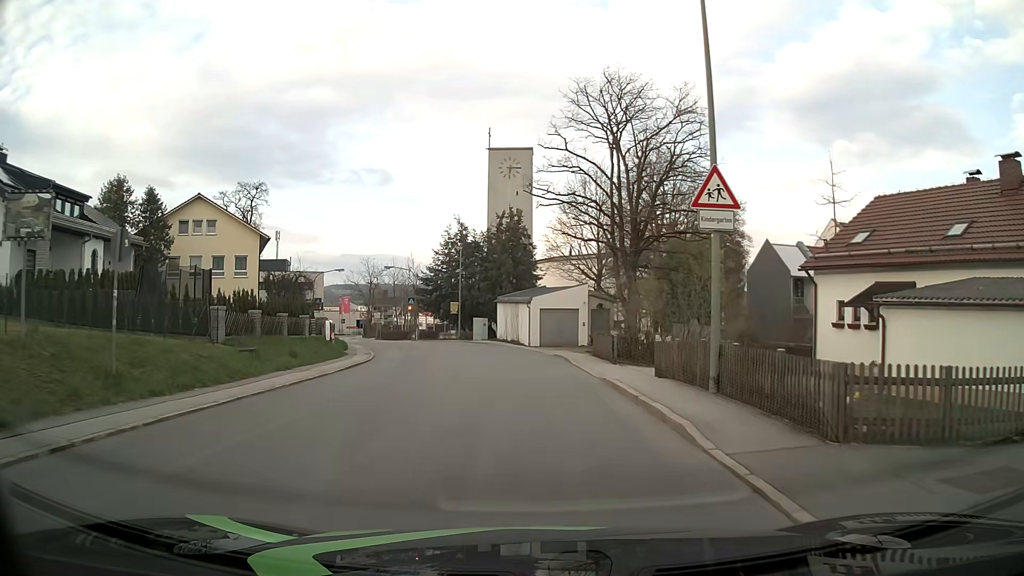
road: tertiary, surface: asphalt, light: Day
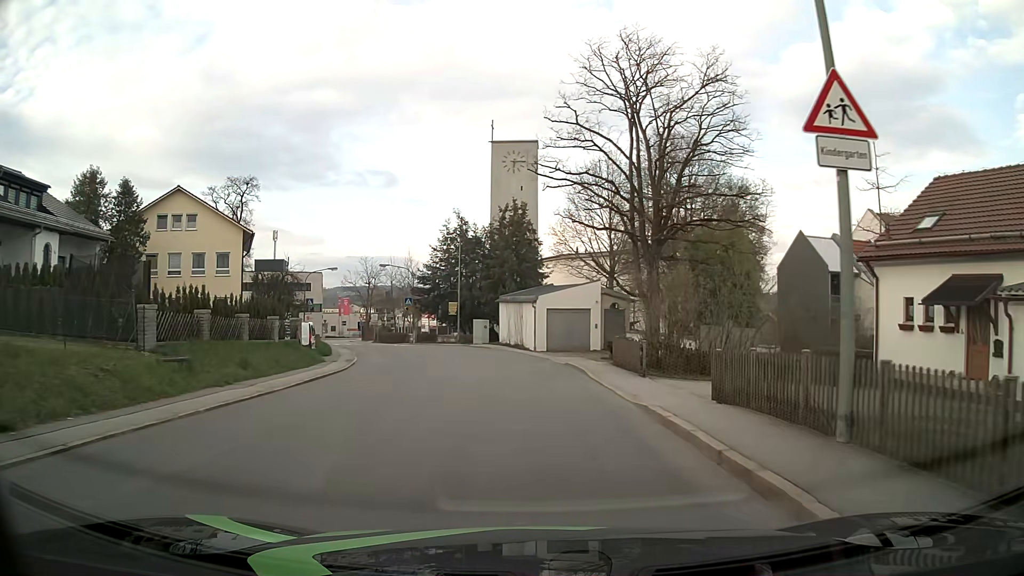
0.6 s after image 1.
(0.0, +4.6) m; -1°
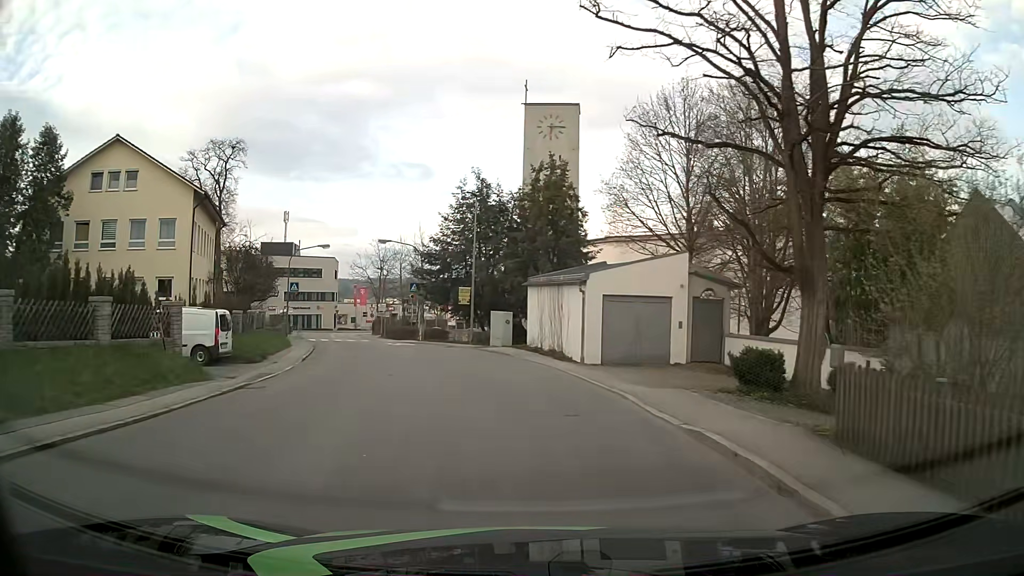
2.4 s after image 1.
(-0.3, +13.7) m; -2°
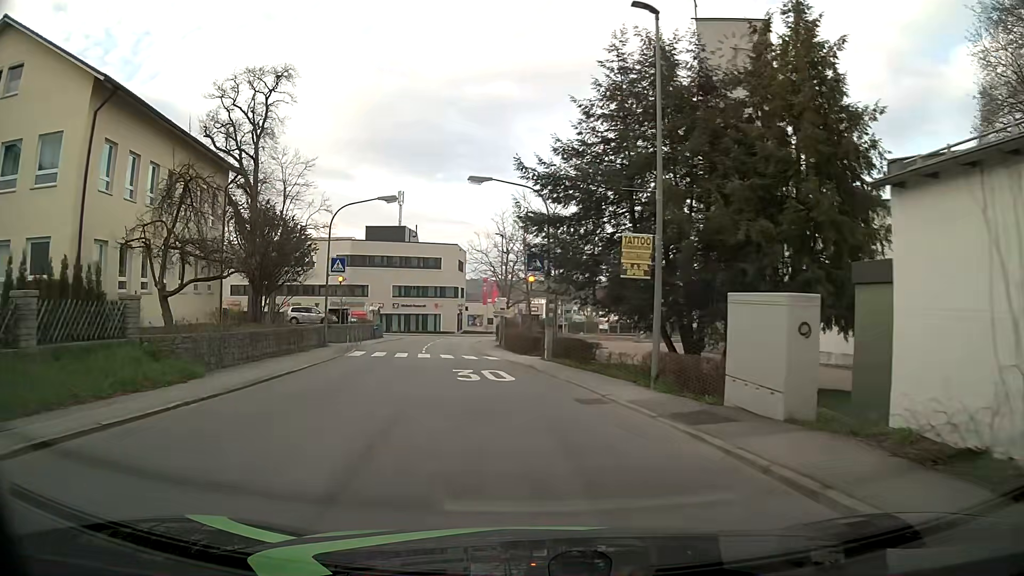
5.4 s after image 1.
(-2.4, +22.5) m; -13°
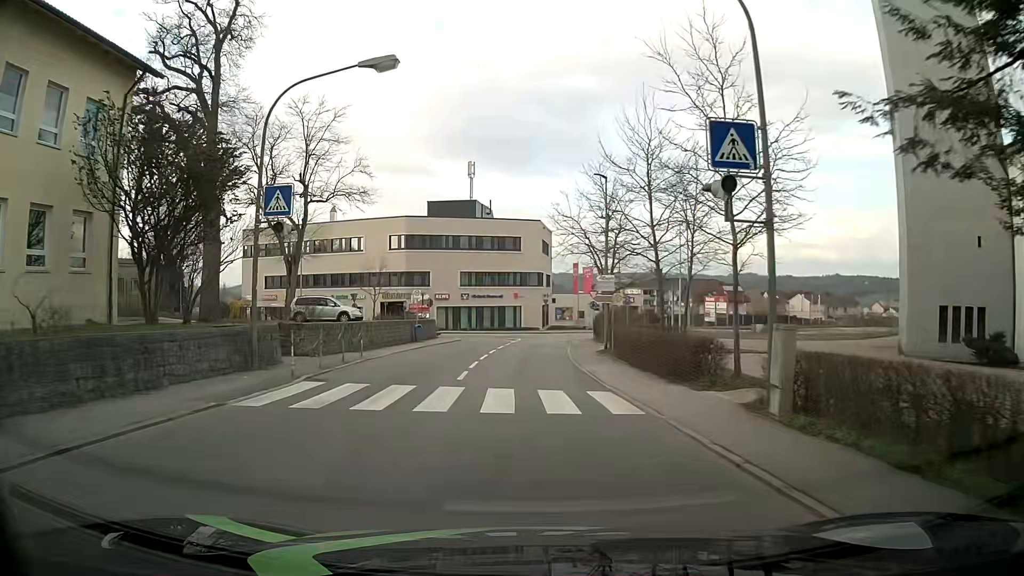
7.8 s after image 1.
(-1.6, +18.0) m; -8°
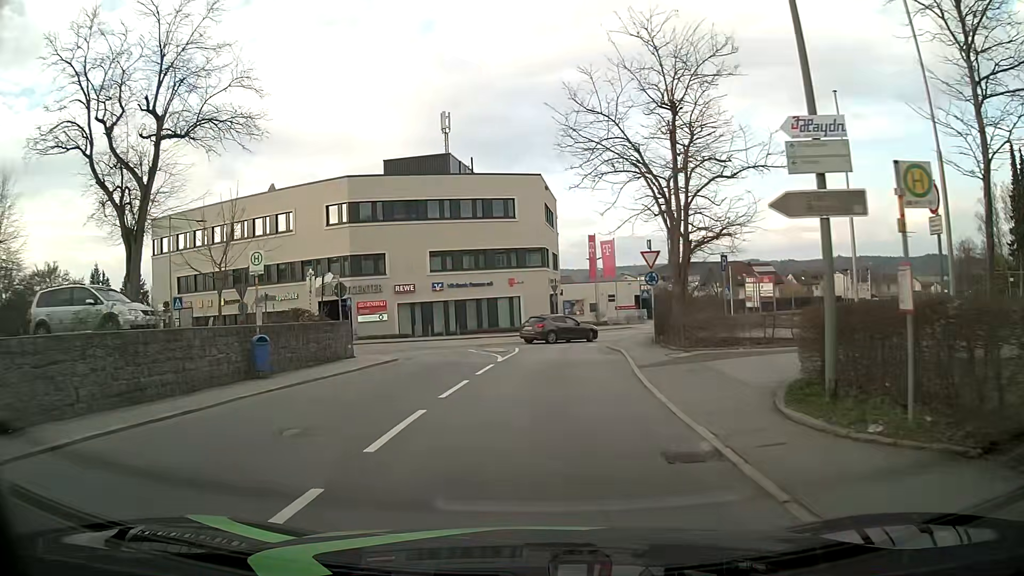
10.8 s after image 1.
(-0.1, +23.0) m; -1°
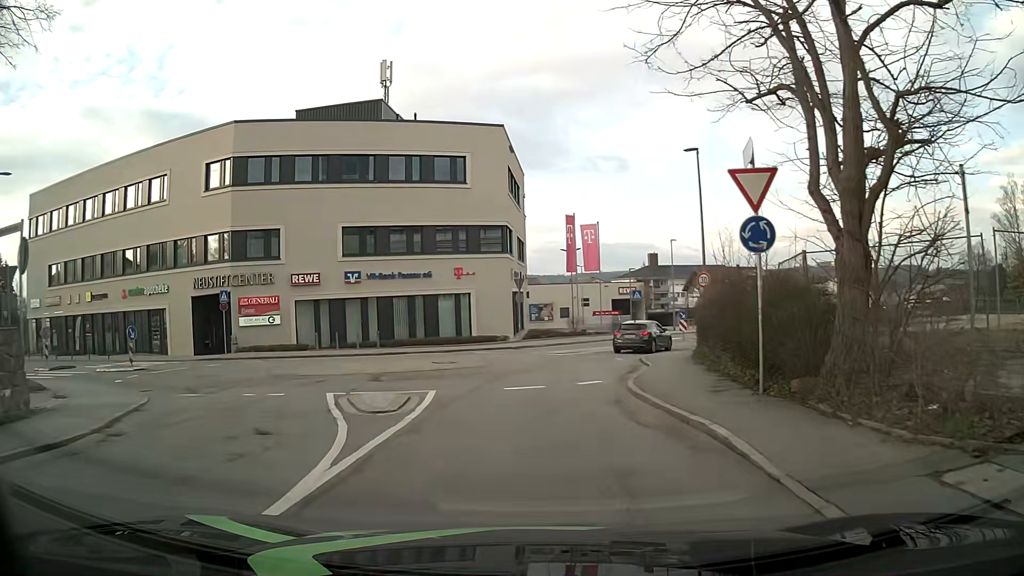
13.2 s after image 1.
(+0.6, +15.5) m; +4°
(0, +10) (0, +20) (-4, +28) (-14, +28) (-24, +29) (-34, +32) (-43, +34) (-51, +40) (-53, +50) (-52, +60) m
